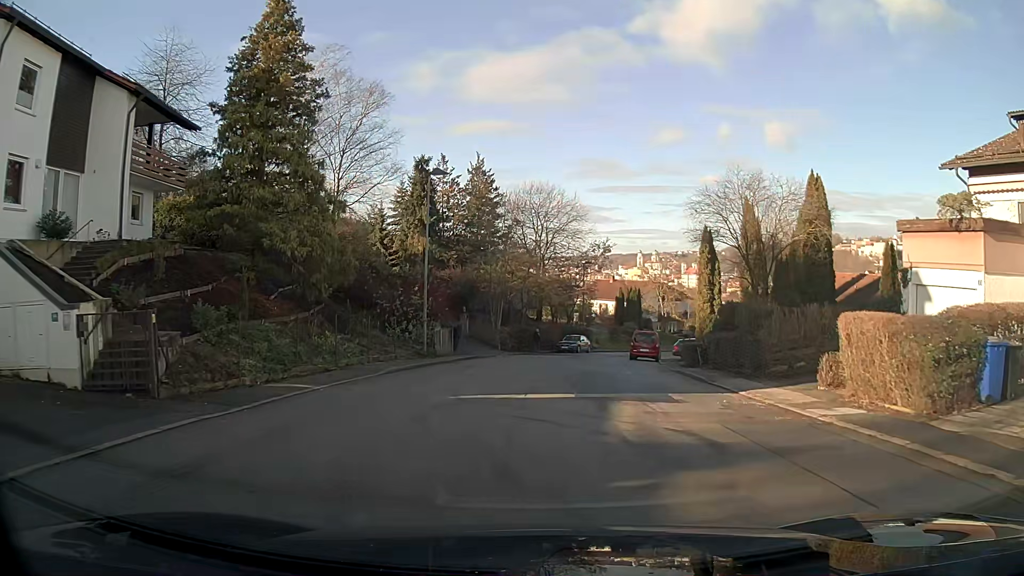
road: residential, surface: asphalt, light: Day
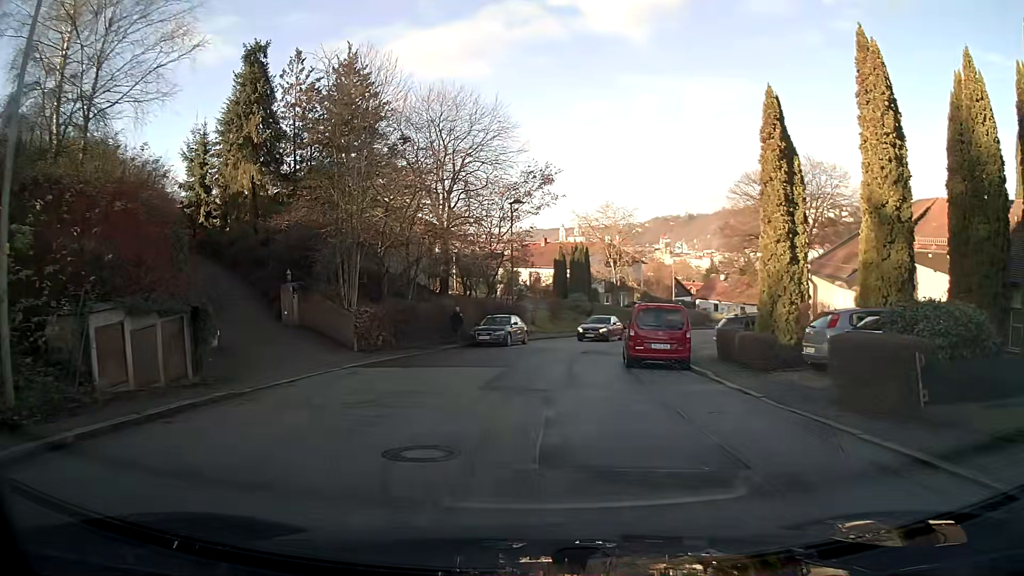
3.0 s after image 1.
(+1.1, +22.2) m; +7°
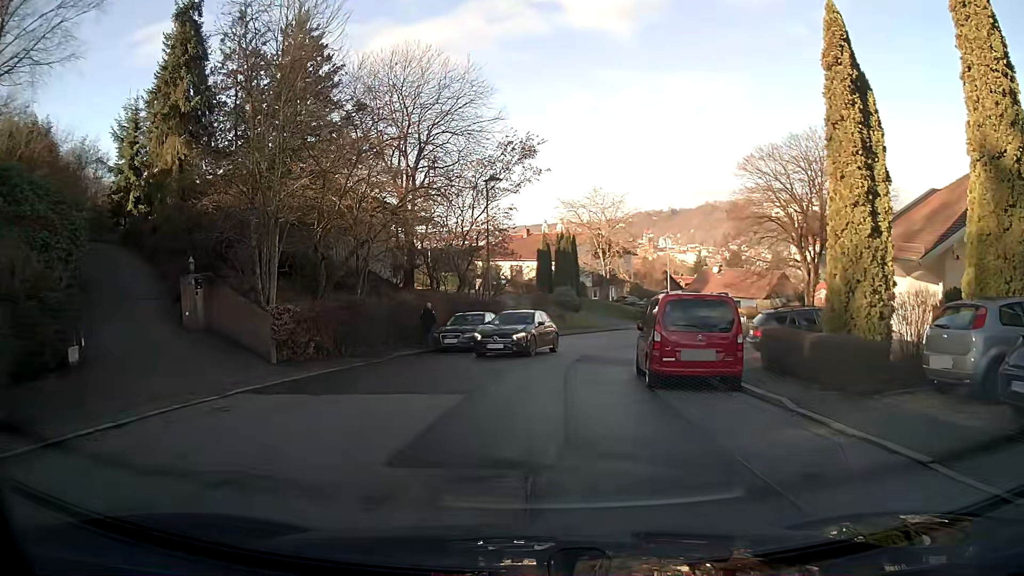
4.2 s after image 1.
(+0.1, +5.9) m; +1°
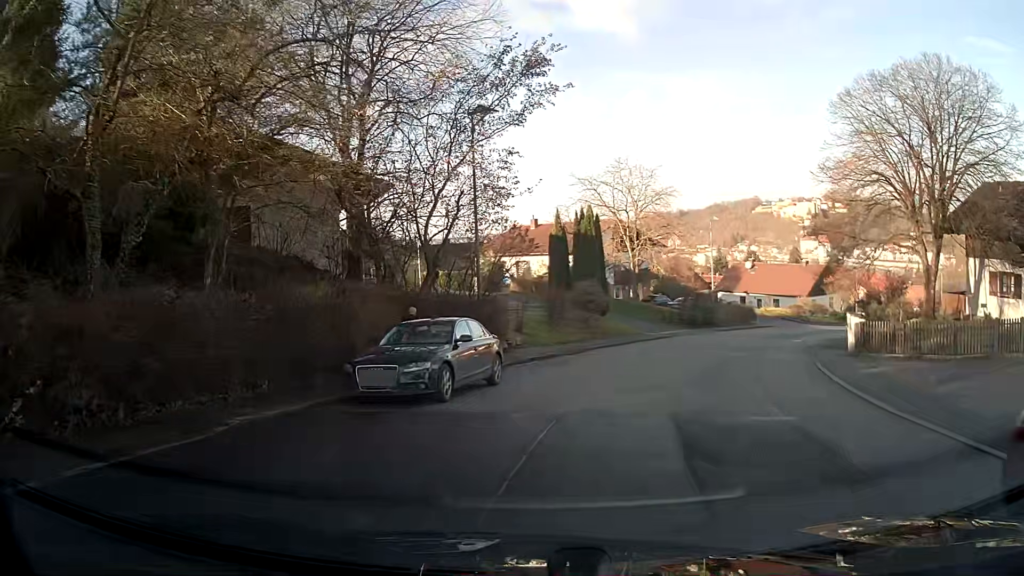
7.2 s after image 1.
(-0.2, +12.8) m; +2°
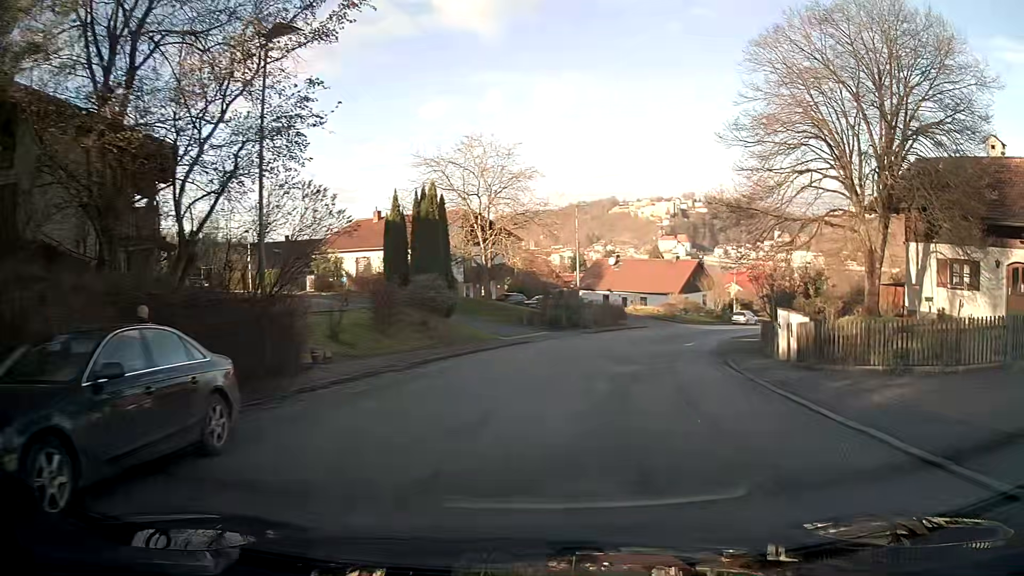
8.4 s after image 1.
(+0.7, +7.0) m; +11°
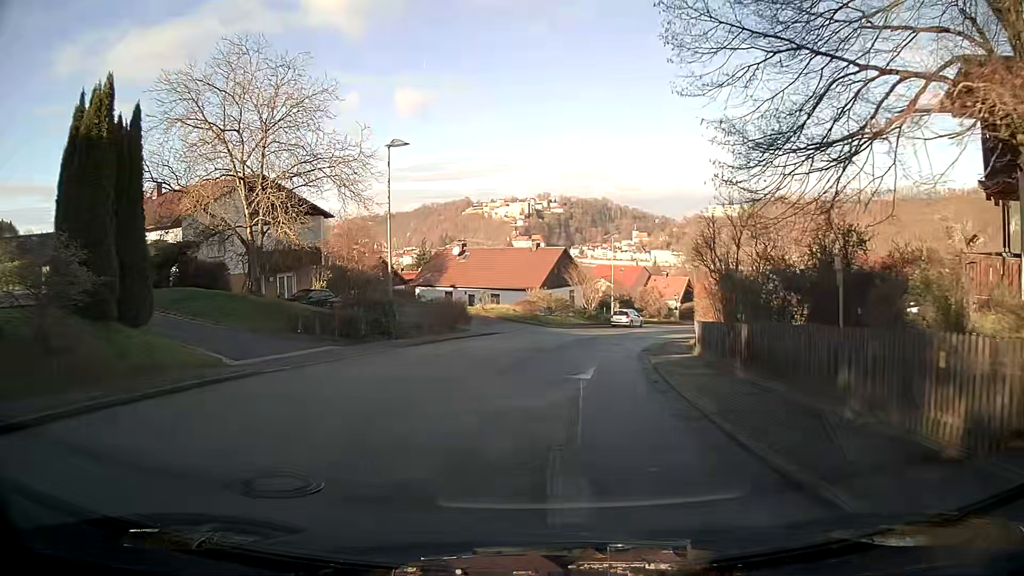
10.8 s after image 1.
(+2.0, +16.2) m; +11°
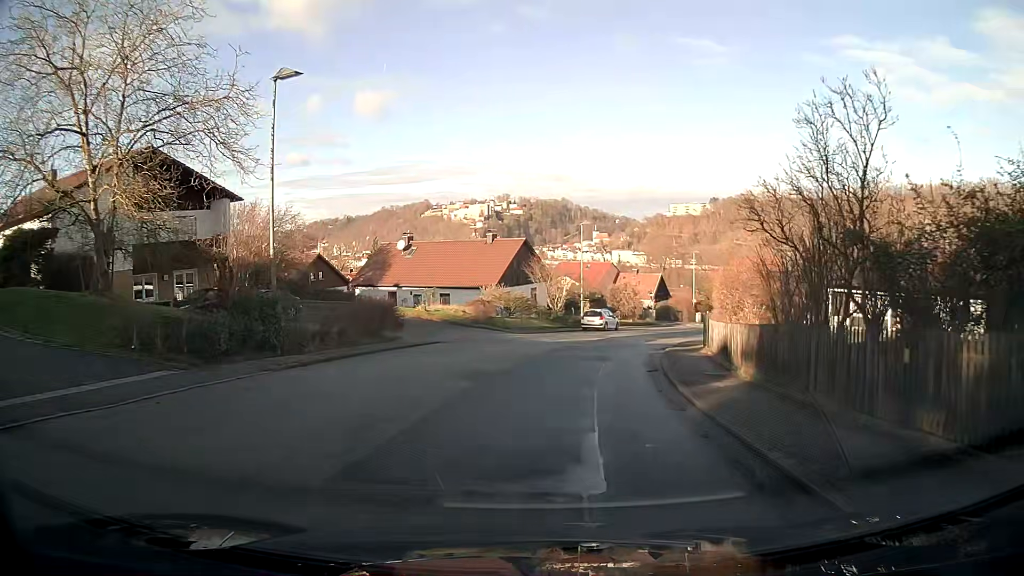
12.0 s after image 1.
(+0.3, +9.2) m; +3°
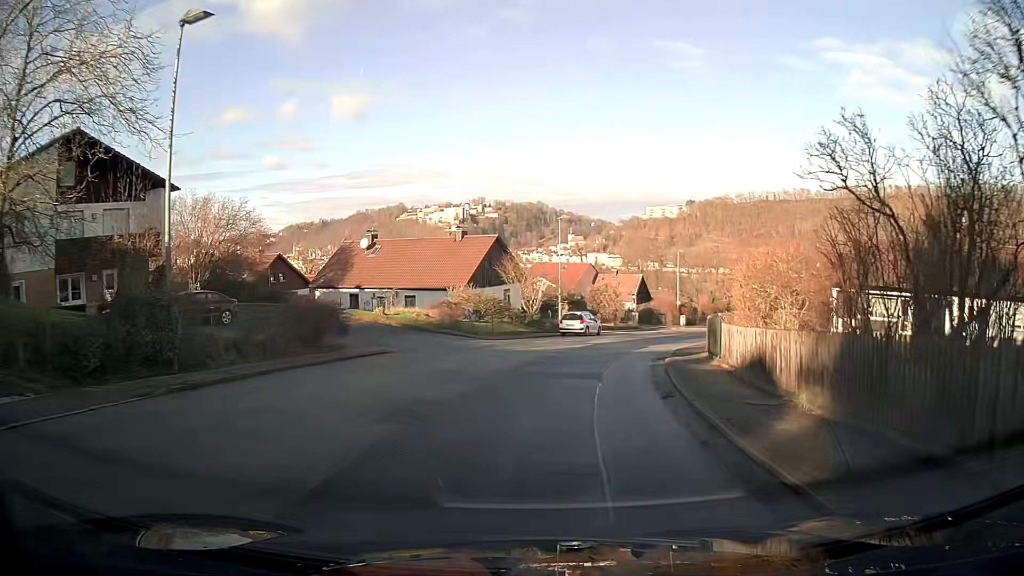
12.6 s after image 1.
(+0.1, +4.7) m; +2°
(0, +10) (+2, +20) (+4, +30) (+7, +39) (+11, +48) (+16, +57) (+21, +66) (+27, +74) (+33, +82) (+39, +90) m
